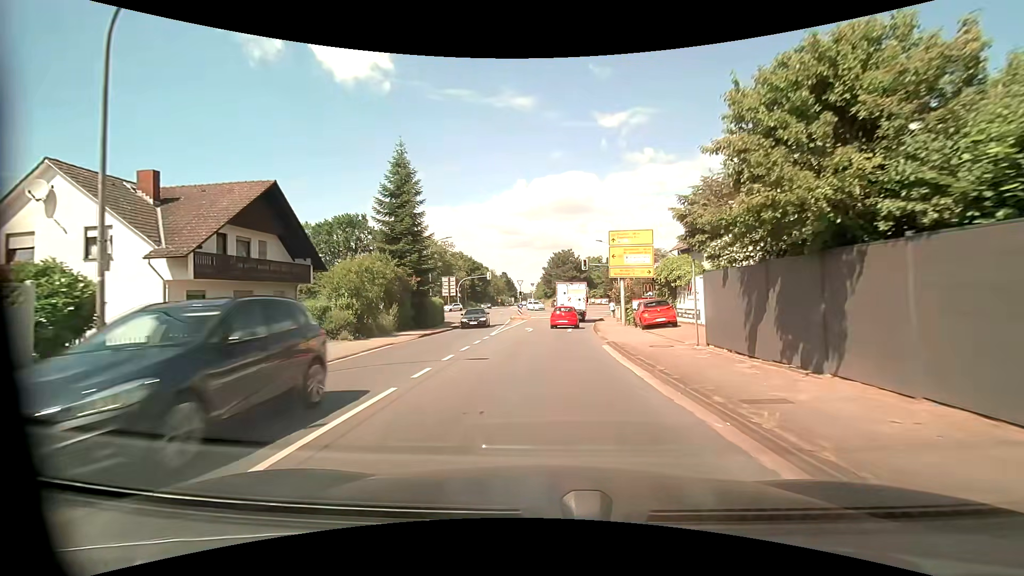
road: primary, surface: asphalt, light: Day
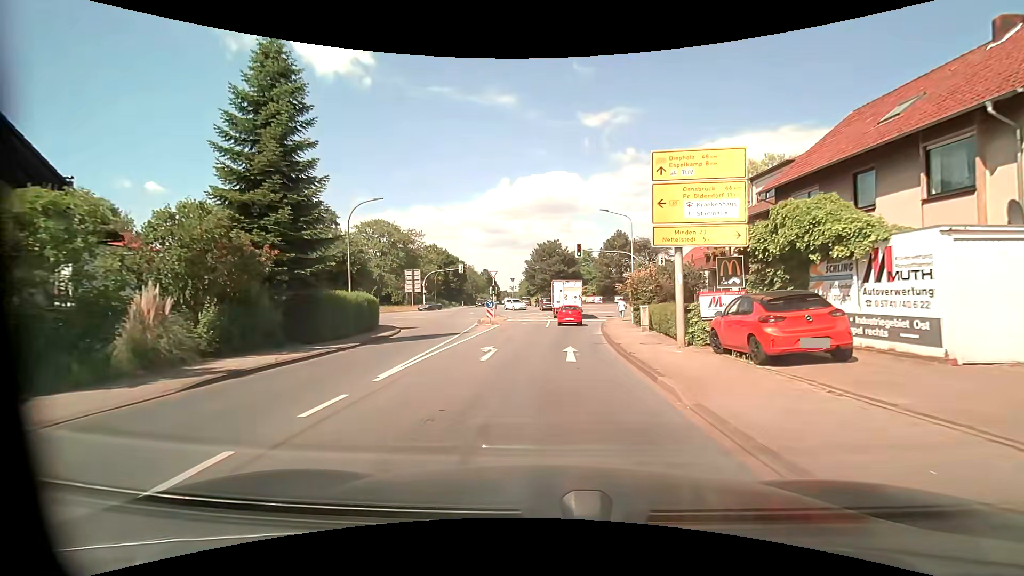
(+0.2, +15.1) m; +3°
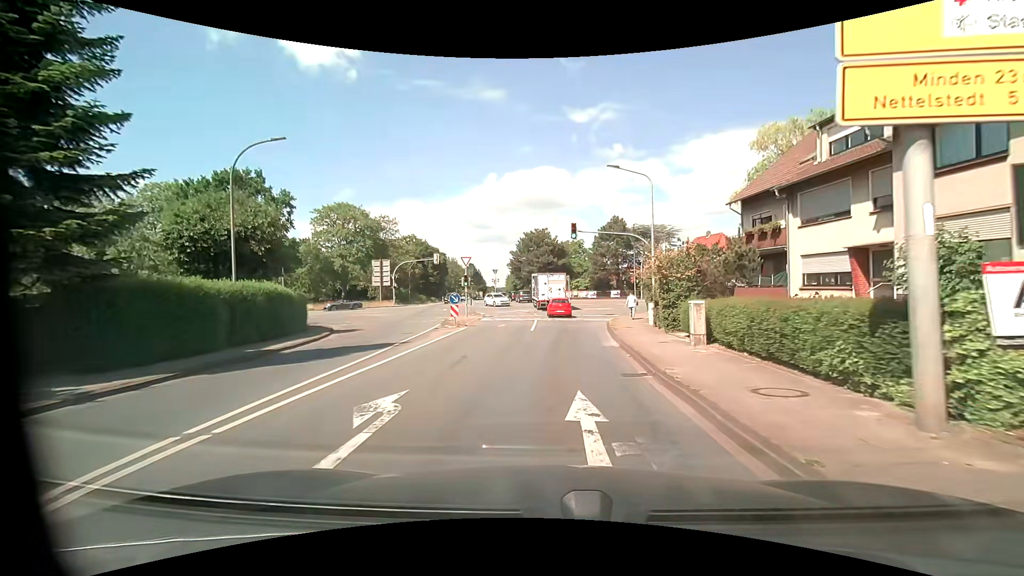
(0.0, +9.5) m; +1°
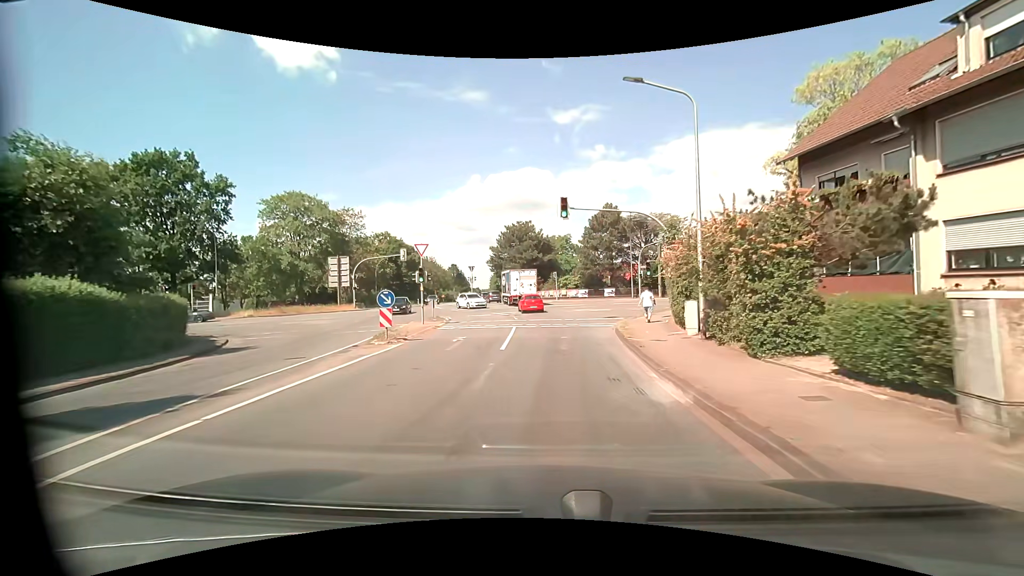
(+0.1, +9.2) m; +2°
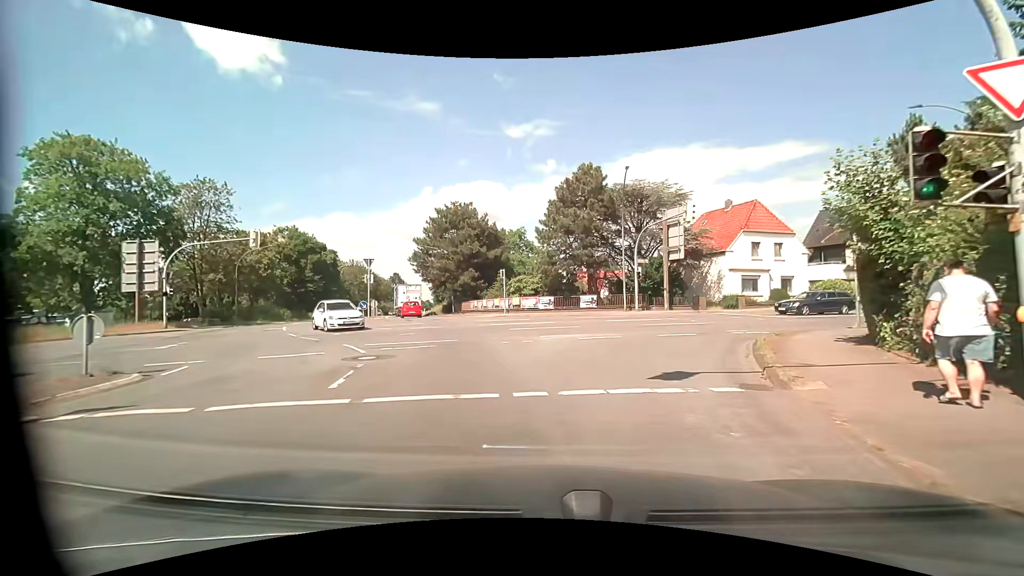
(+0.6, +22.6) m; +4°
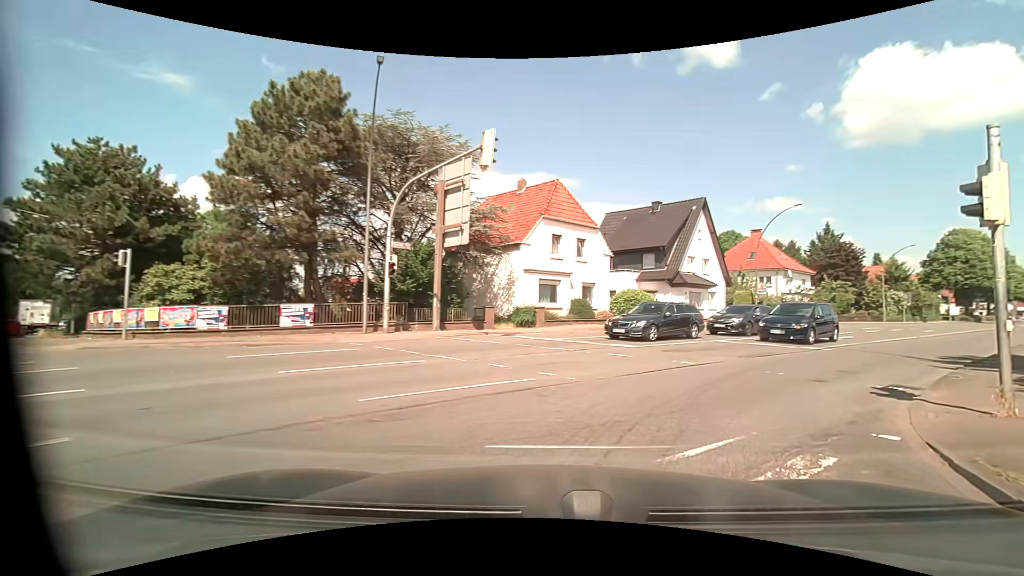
(+3.2, +16.0) m; +27°
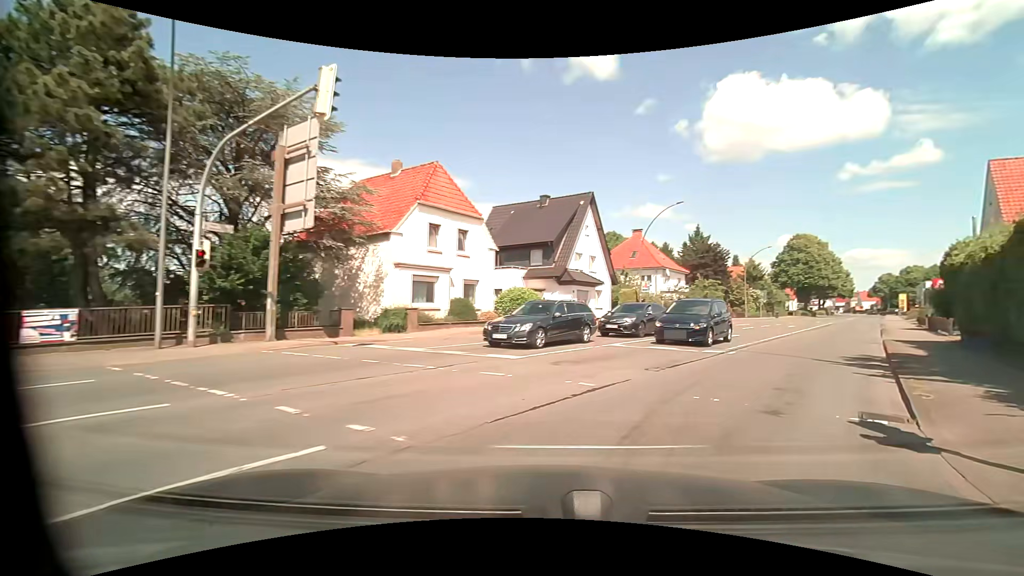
(+0.4, +3.9) m; +12°
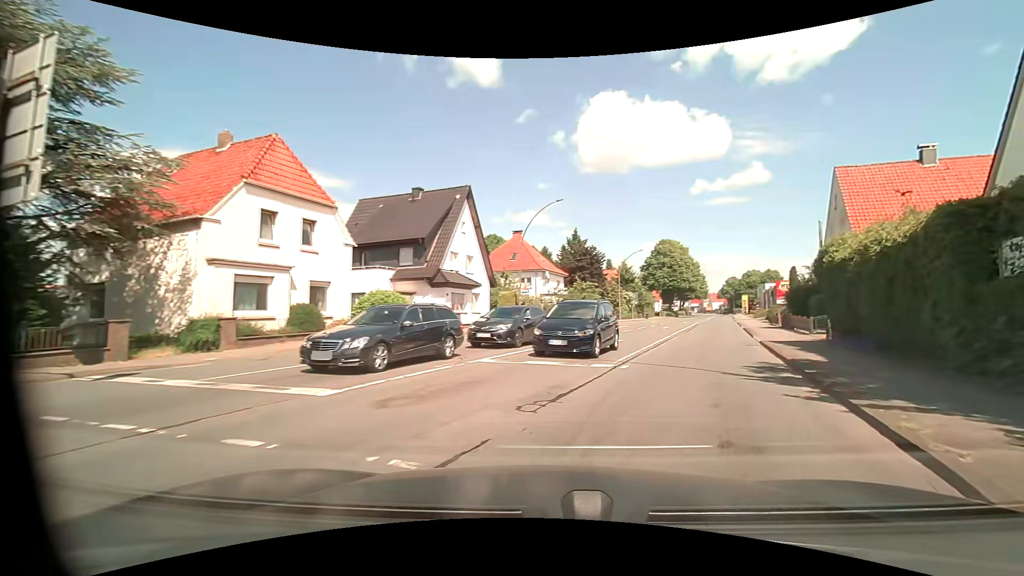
(+0.5, +4.0) m; +13°
(+2, +10) (+5, +19) (+8, +29) (+12, +38) (+15, +48) (+18, +57) (+21, +67) (+25, +76) (+28, +85) (+31, +95) m
